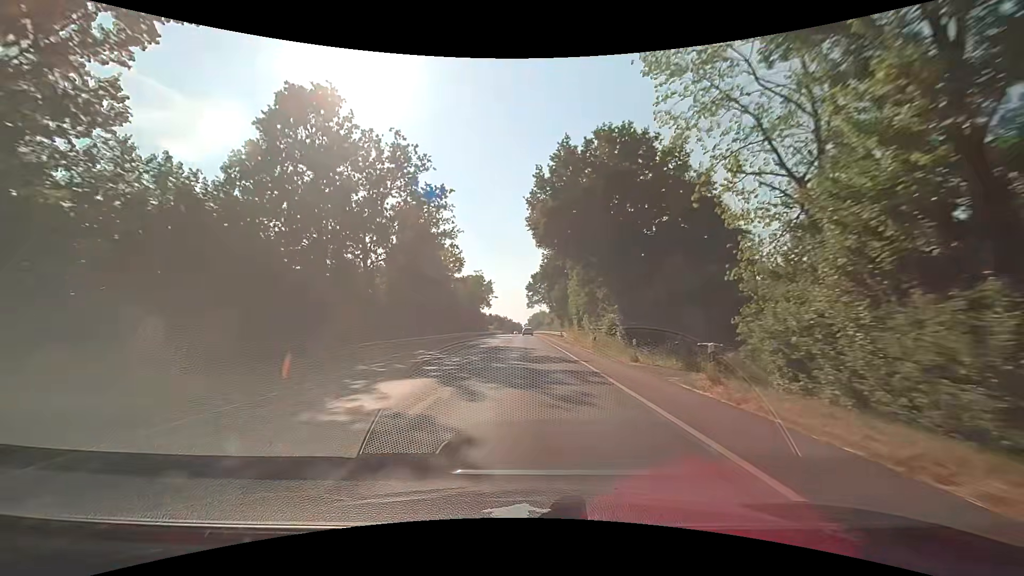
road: secondary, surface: asphalt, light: Day
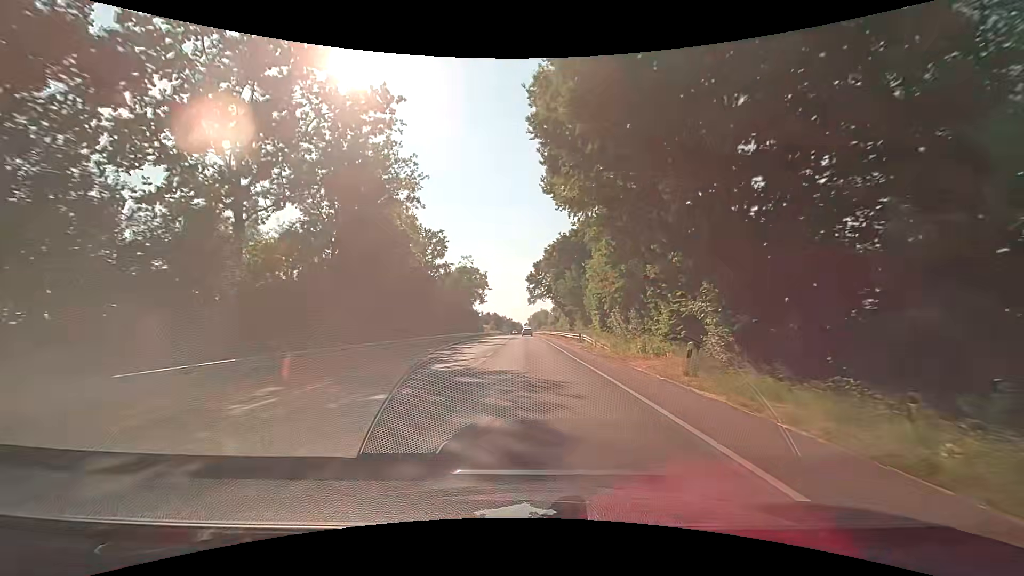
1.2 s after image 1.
(-0.1, +19.4) m; 0°
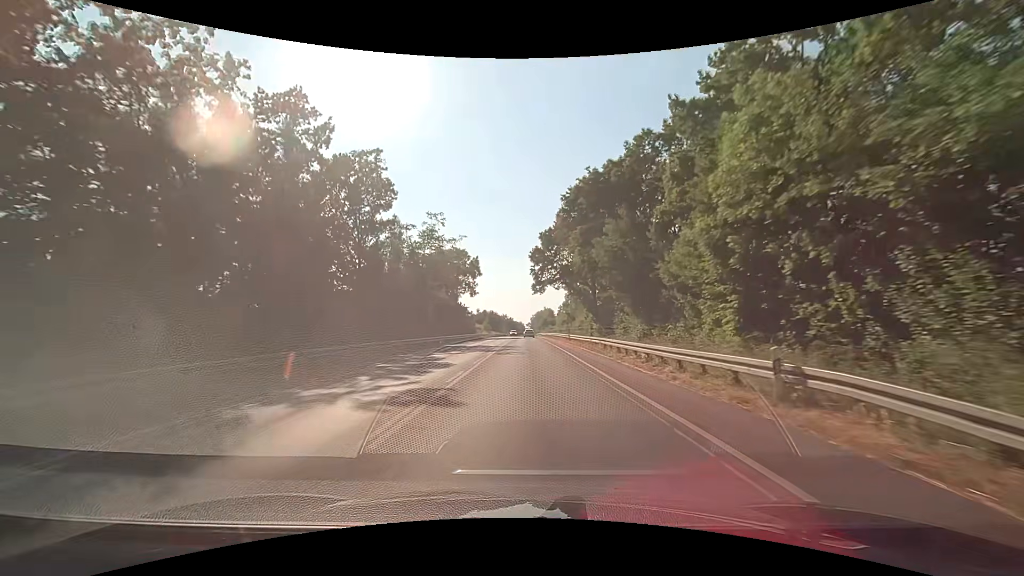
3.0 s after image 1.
(-0.2, +30.2) m; 0°
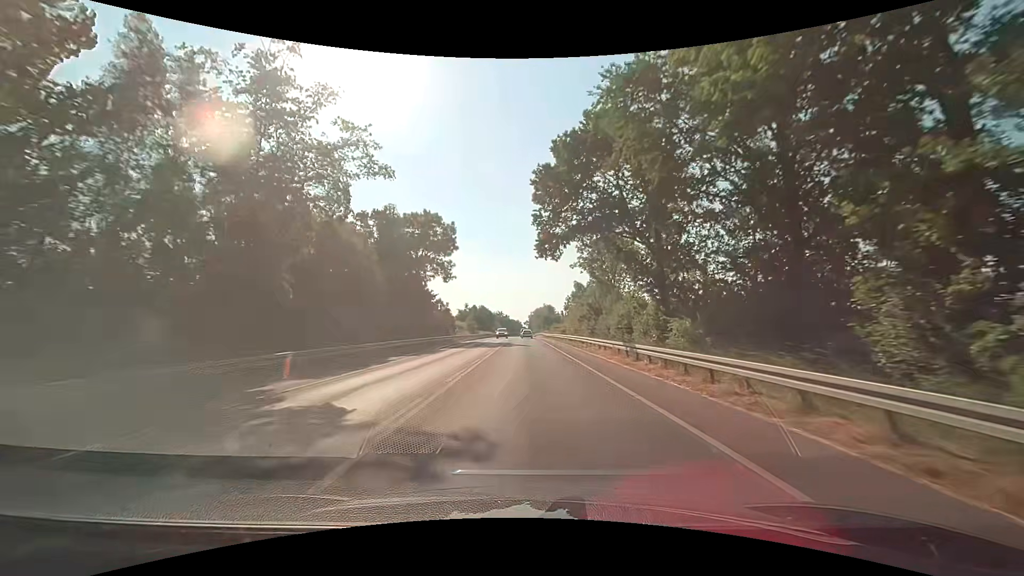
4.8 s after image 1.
(0.0, +30.9) m; 0°
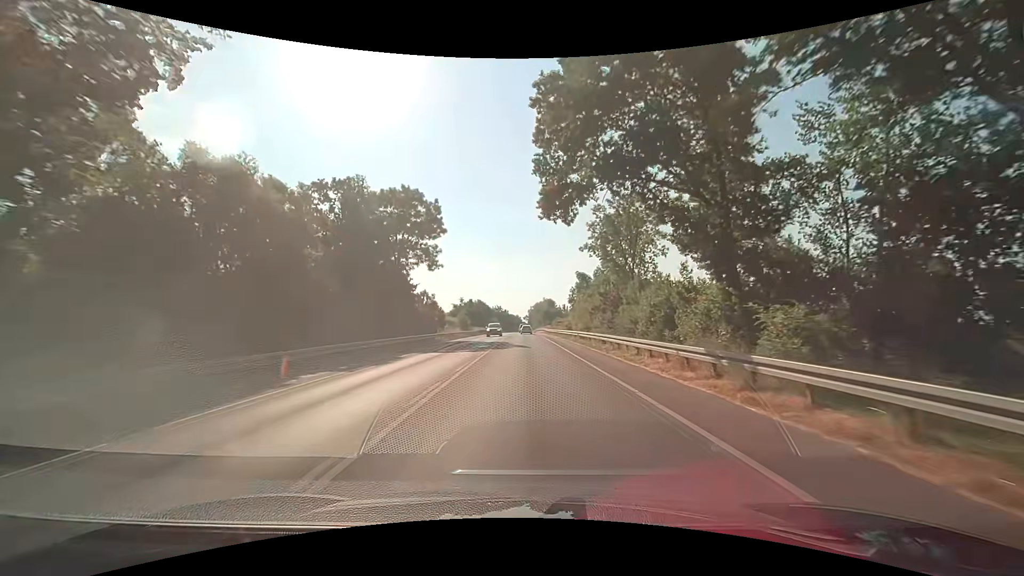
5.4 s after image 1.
(0.0, +10.4) m; +1°
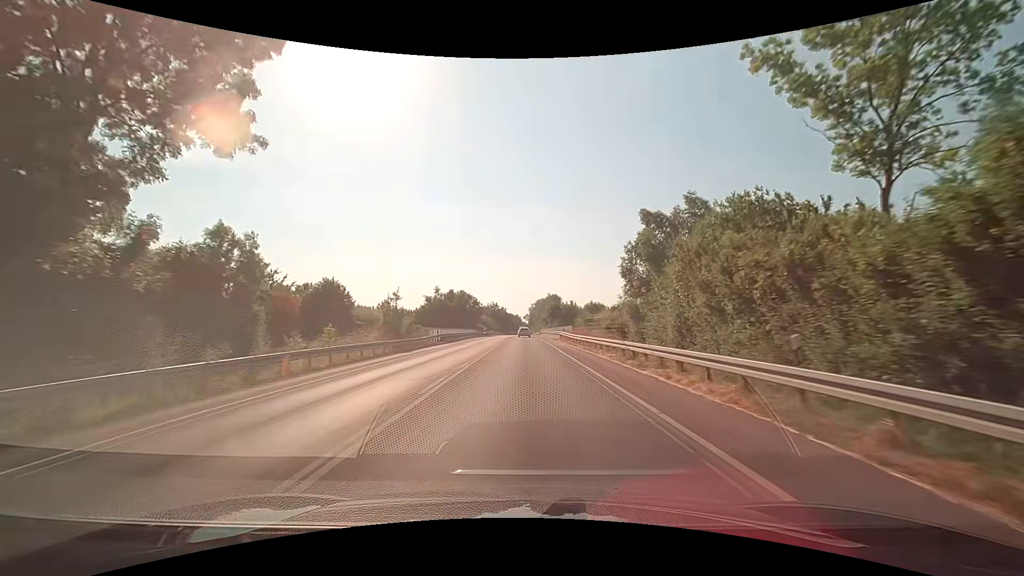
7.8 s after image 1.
(-0.4, +42.3) m; 0°
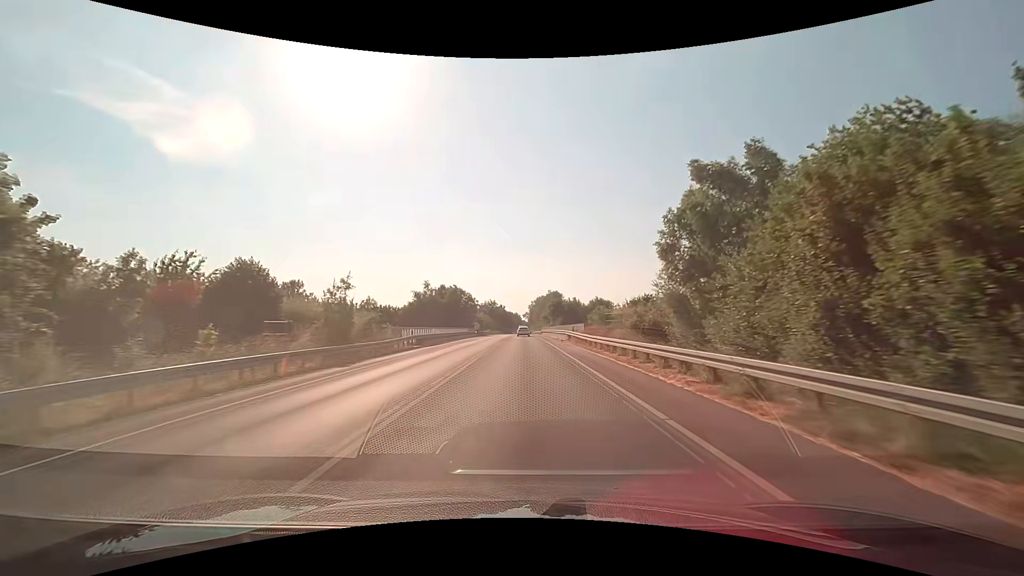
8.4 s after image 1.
(0.0, +10.7) m; 0°
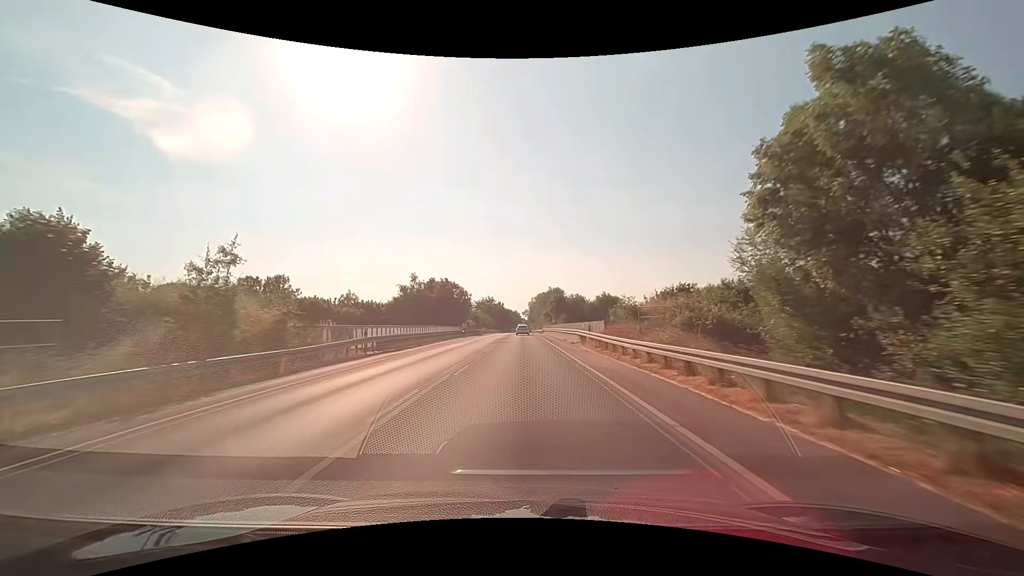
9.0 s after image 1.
(0.0, +10.7) m; 0°
(0, +10) (0, +20) (0, +30) (0, +40) (0, +50) (0, +60) (0, +70) (0, +80) (0, +90) (0, +100) m
